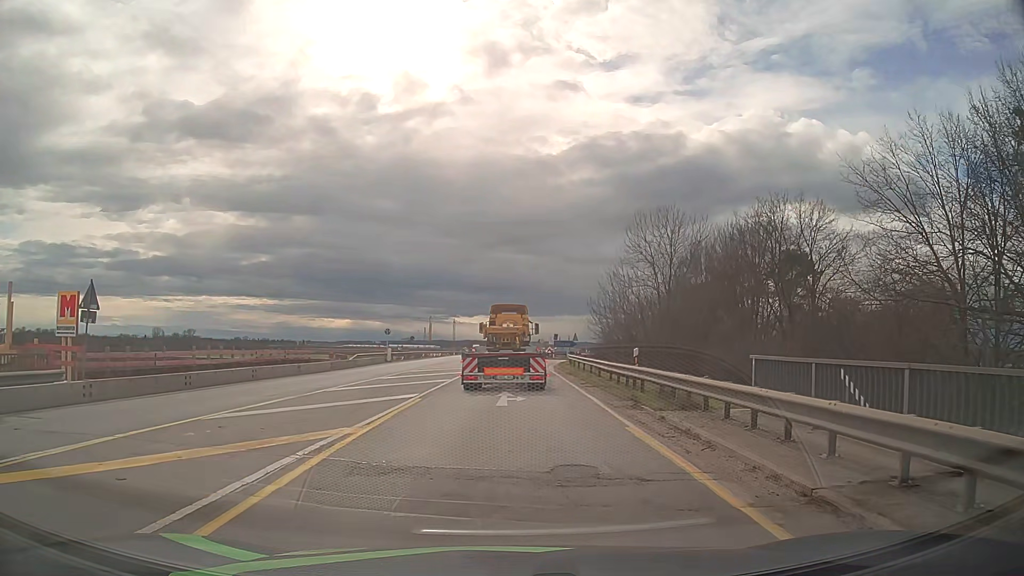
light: Day
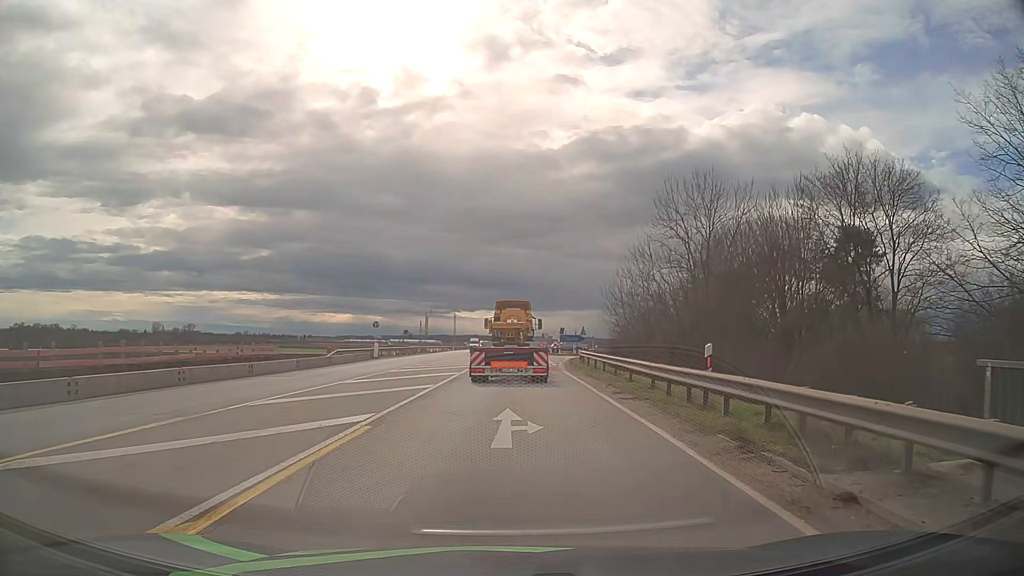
(-0.1, +6.9) m; -1°
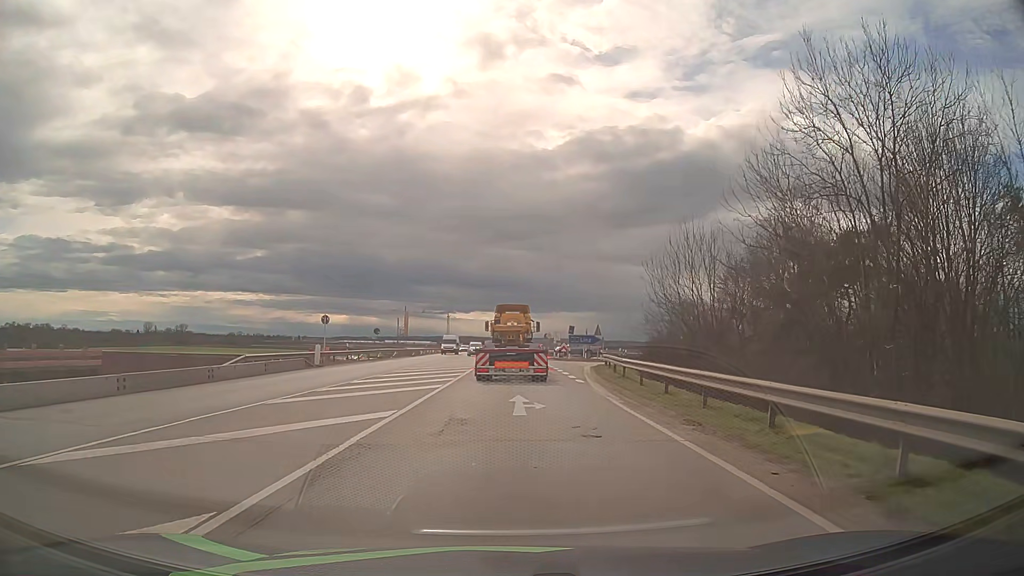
(+0.2, +15.9) m; +1°
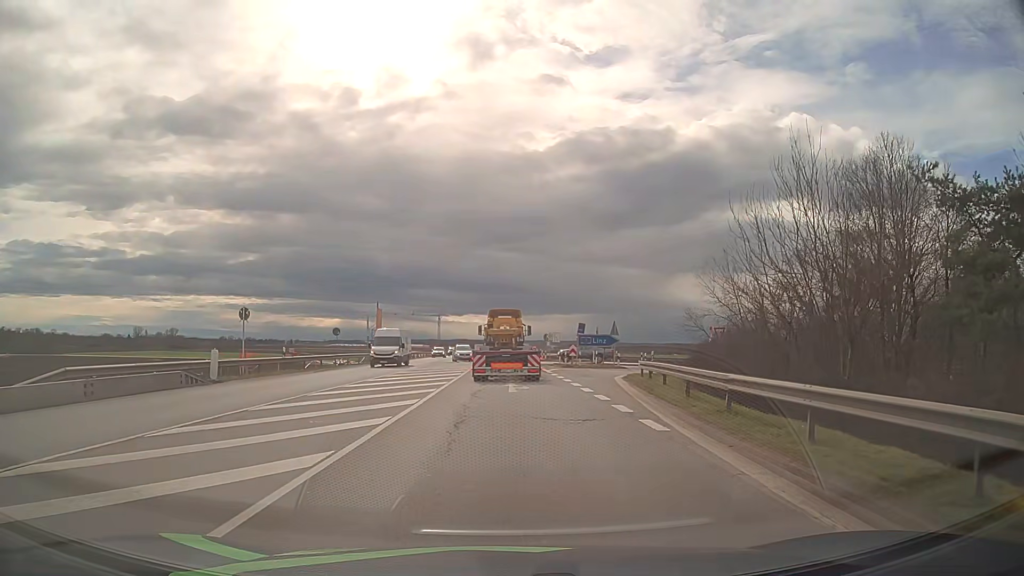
(0.0, +13.3) m; -1°
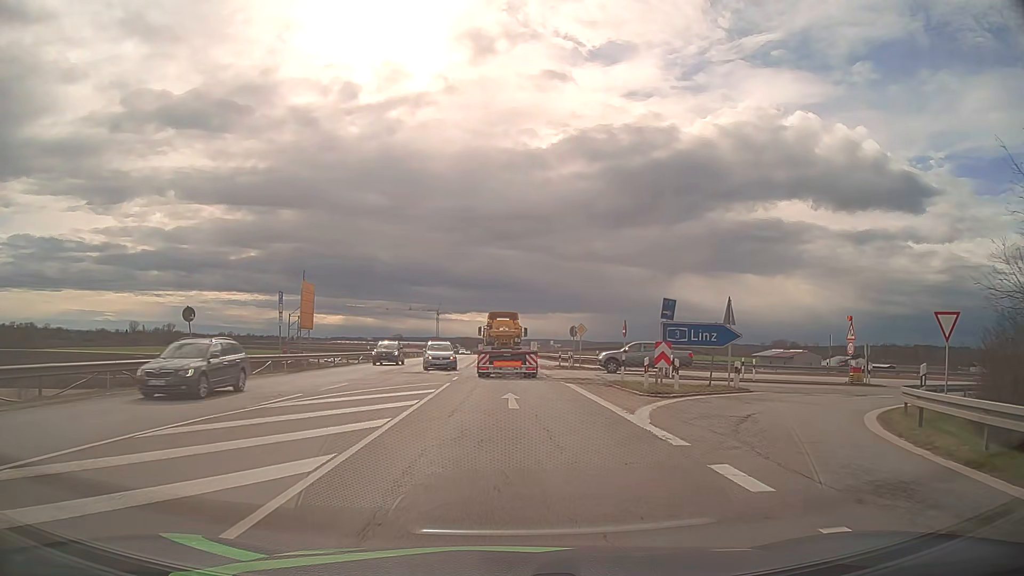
(+0.3, +25.5) m; 0°
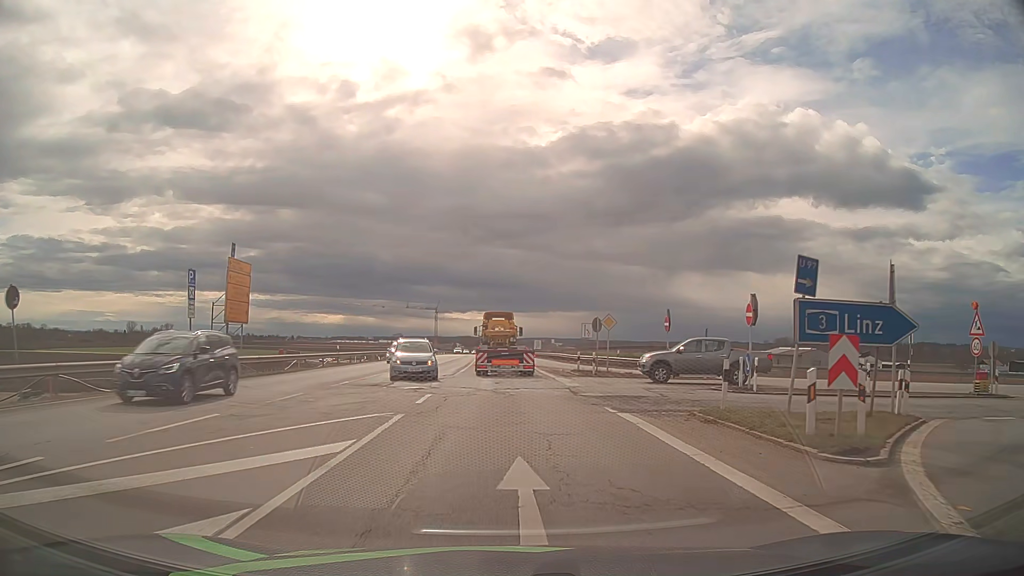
(0.0, +11.3) m; 0°
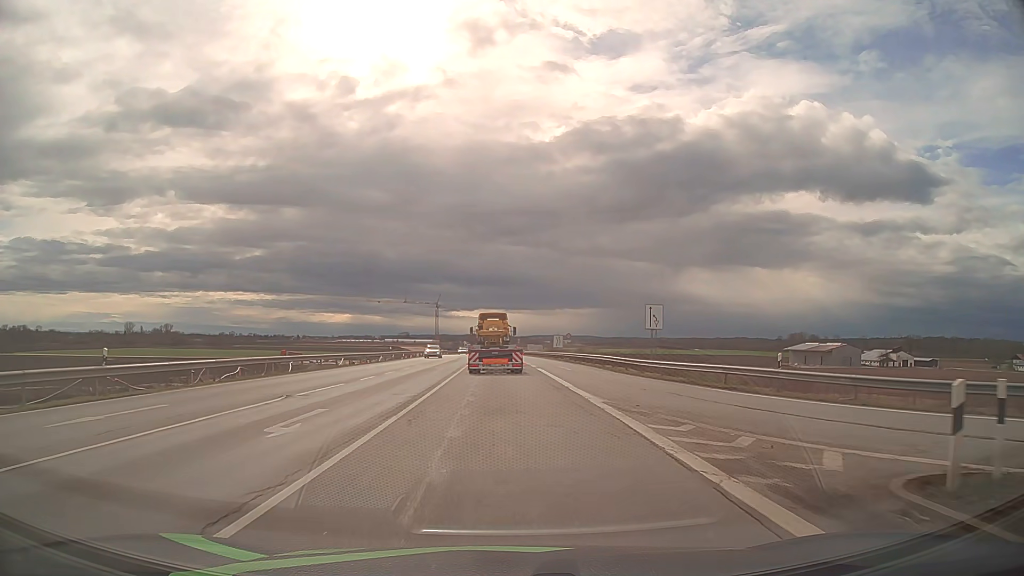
(0.0, +30.5) m; 0°
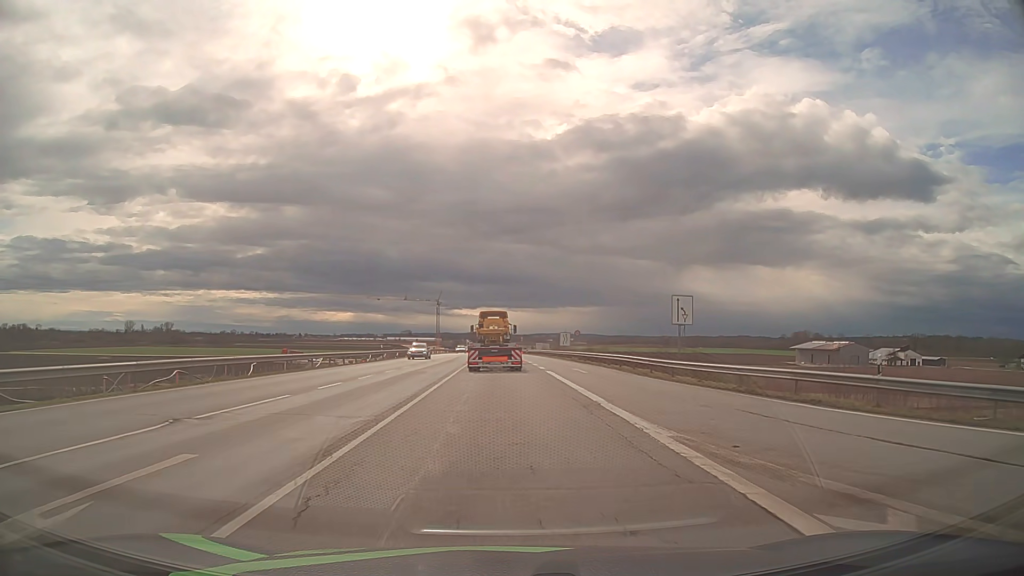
(0.0, +6.5) m; 0°
(0, +10) (0, +20) (0, +30) (0, +40) (-1, +50) (-1, +60) (-1, +70) (-1, +80) (-2, +90) (-2, +100) m
